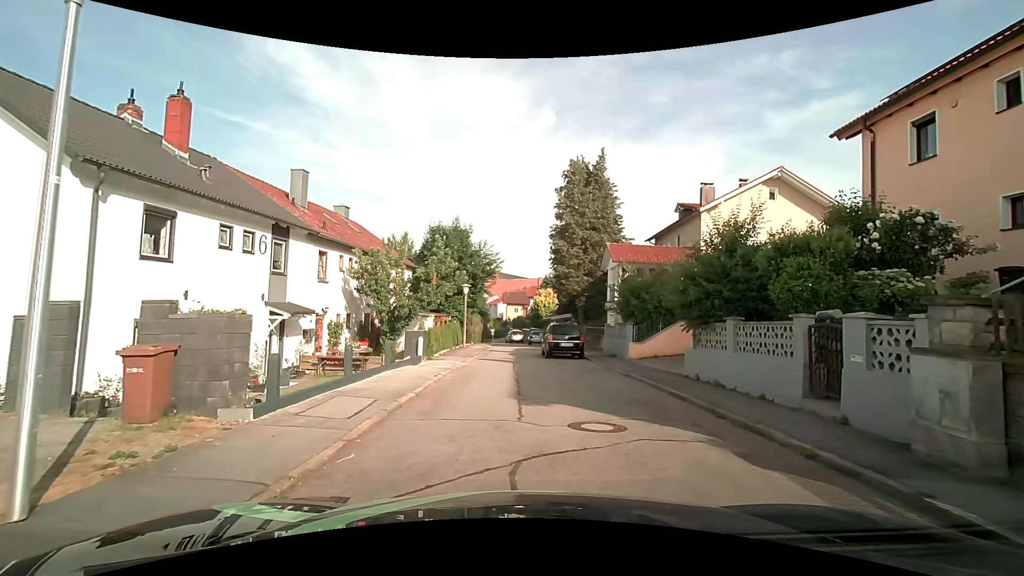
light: Day
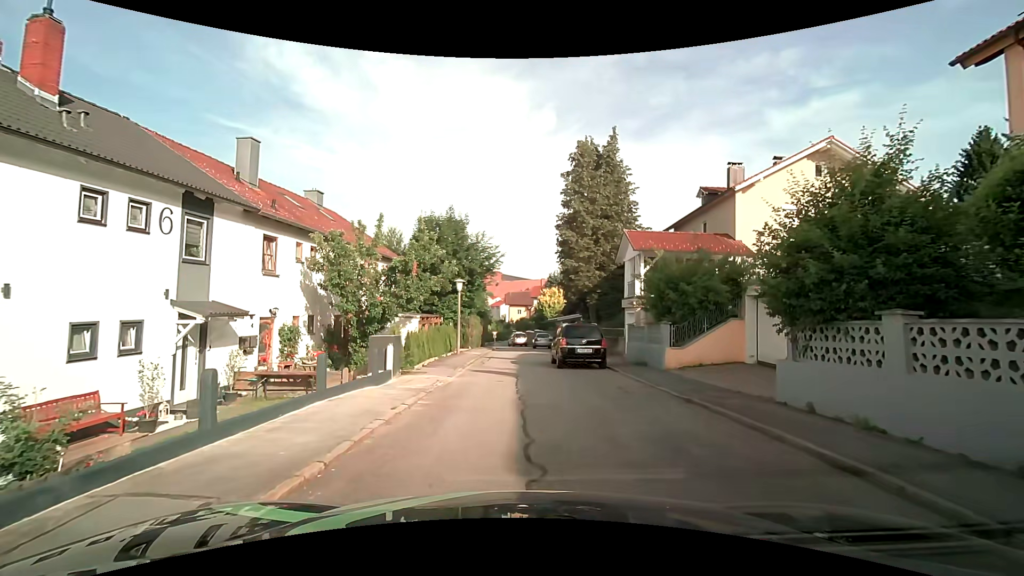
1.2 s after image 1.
(0.0, +4.7) m; +1°
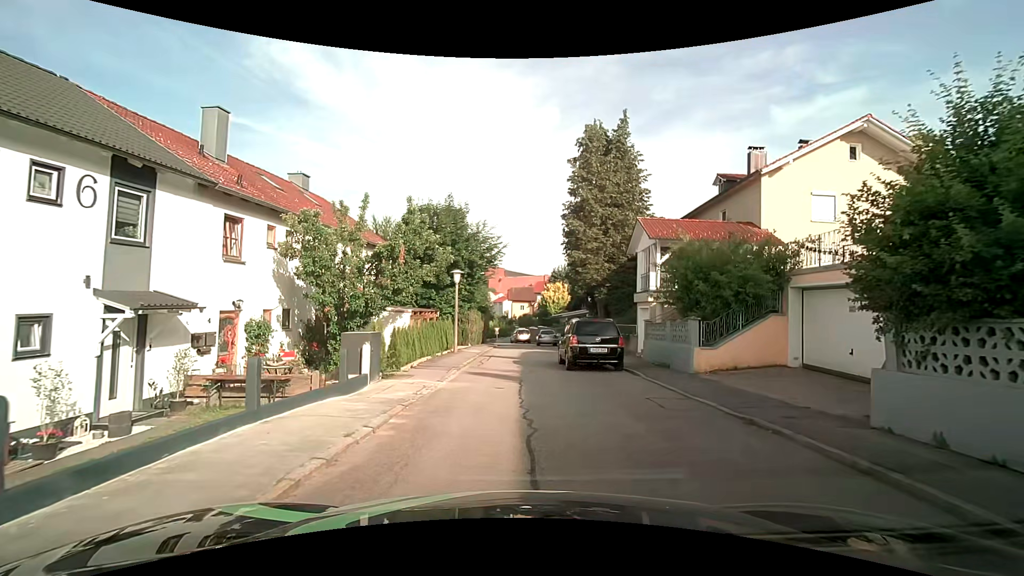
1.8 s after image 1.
(-0.1, +2.4) m; -1°
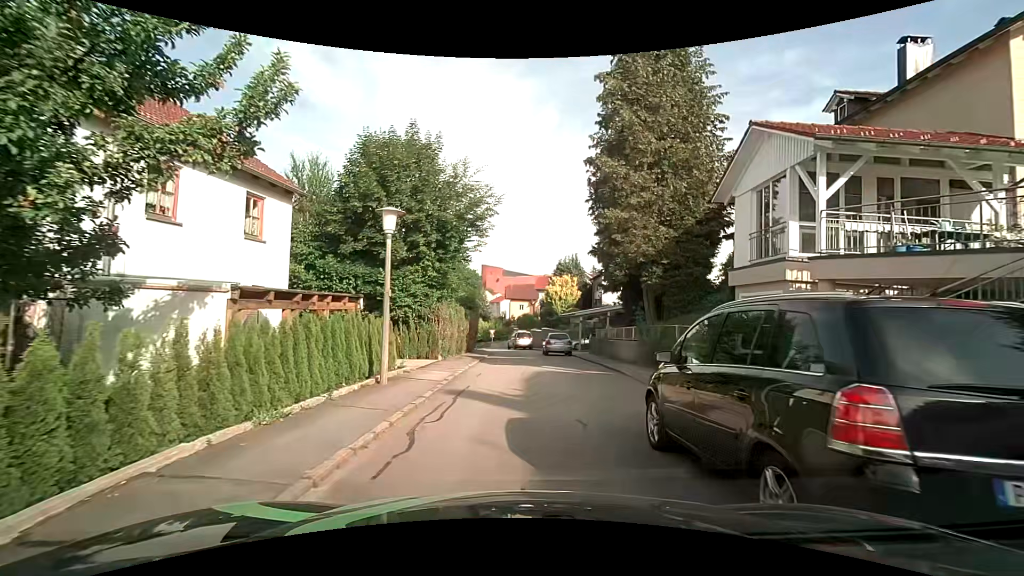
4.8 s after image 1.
(-0.1, +12.6) m; -1°
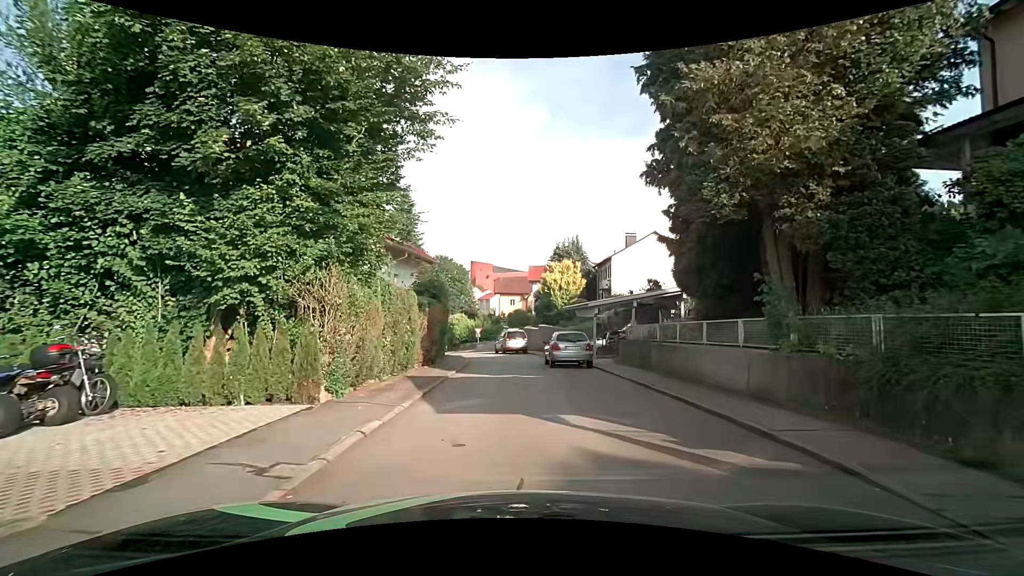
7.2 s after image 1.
(+0.2, +11.6) m; +1°
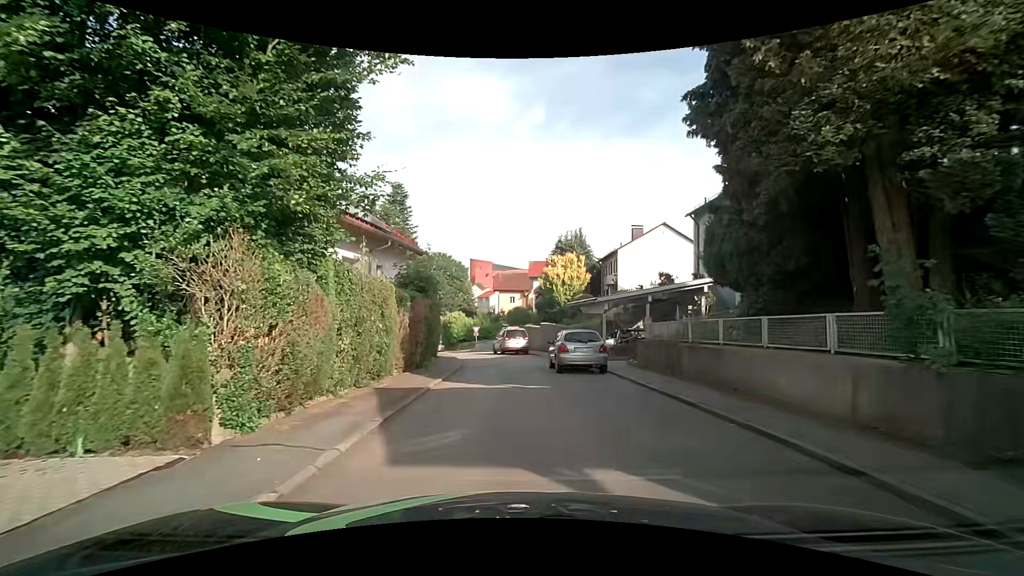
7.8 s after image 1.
(0.0, +3.1) m; -1°
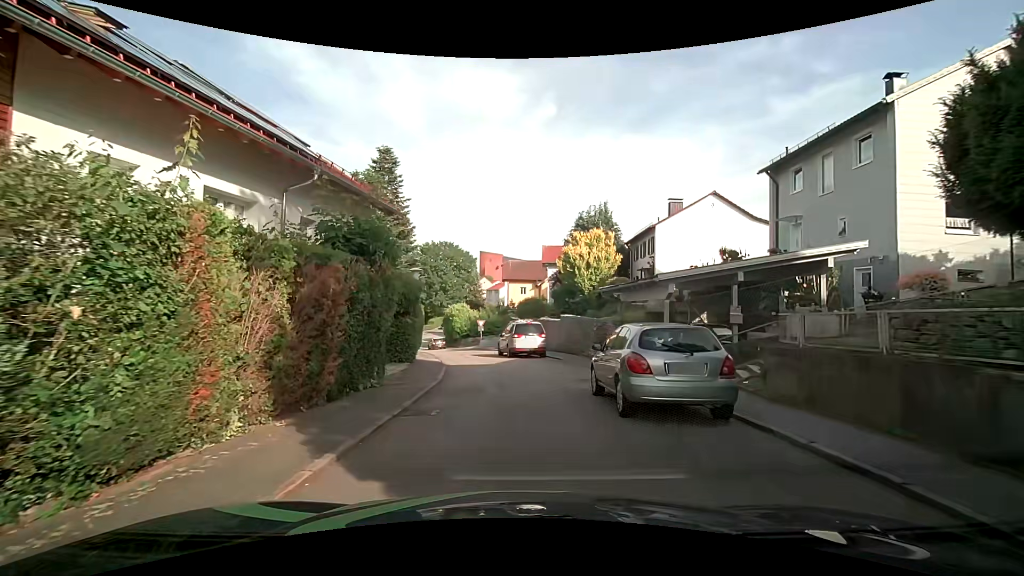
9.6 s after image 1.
(+0.1, +8.7) m; +1°
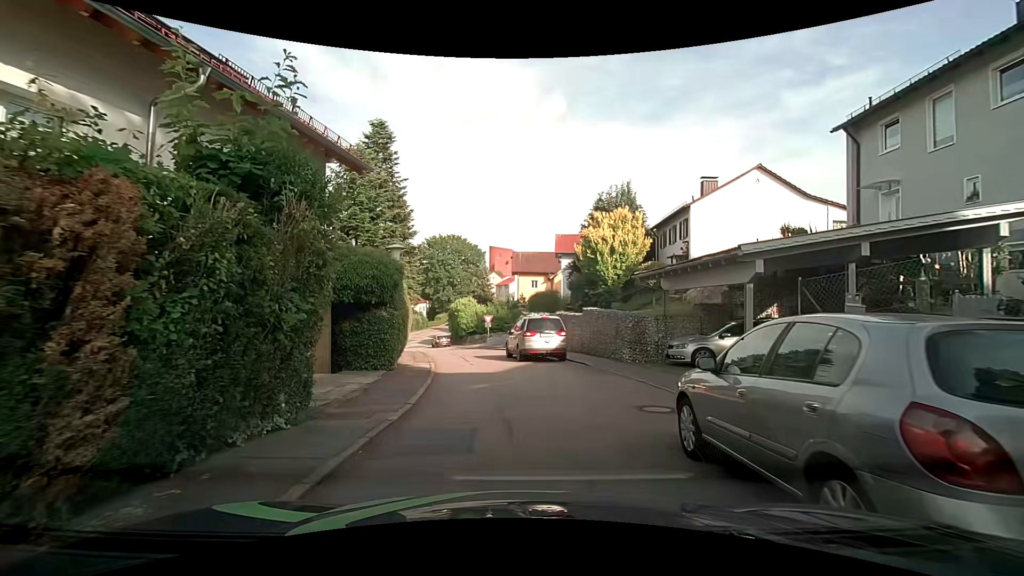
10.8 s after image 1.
(-0.2, +4.9) m; -3°
